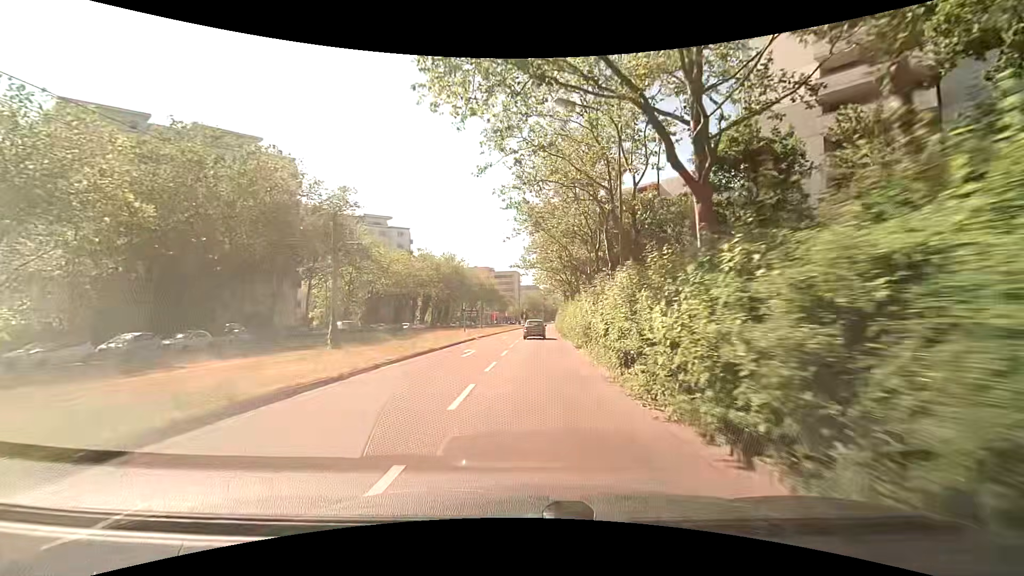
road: tertiary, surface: asphalt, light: Day
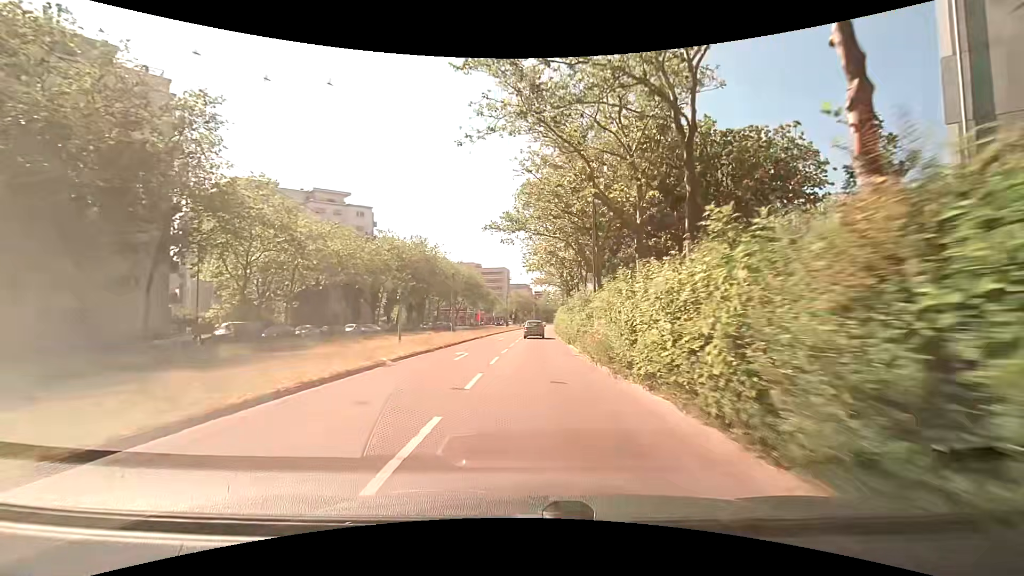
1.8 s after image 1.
(+0.4, +21.7) m; +2°
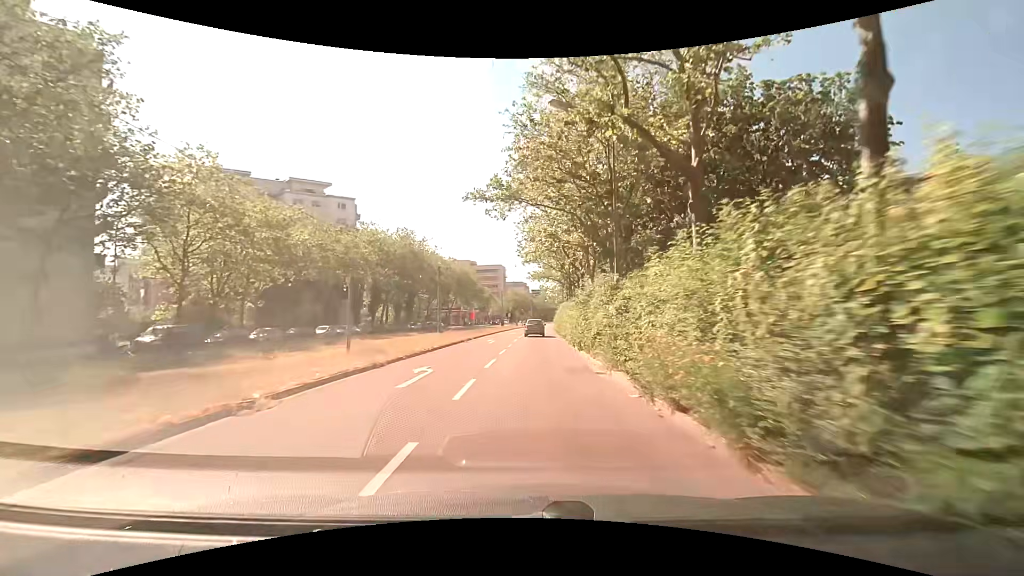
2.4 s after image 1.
(0.0, +7.3) m; +1°
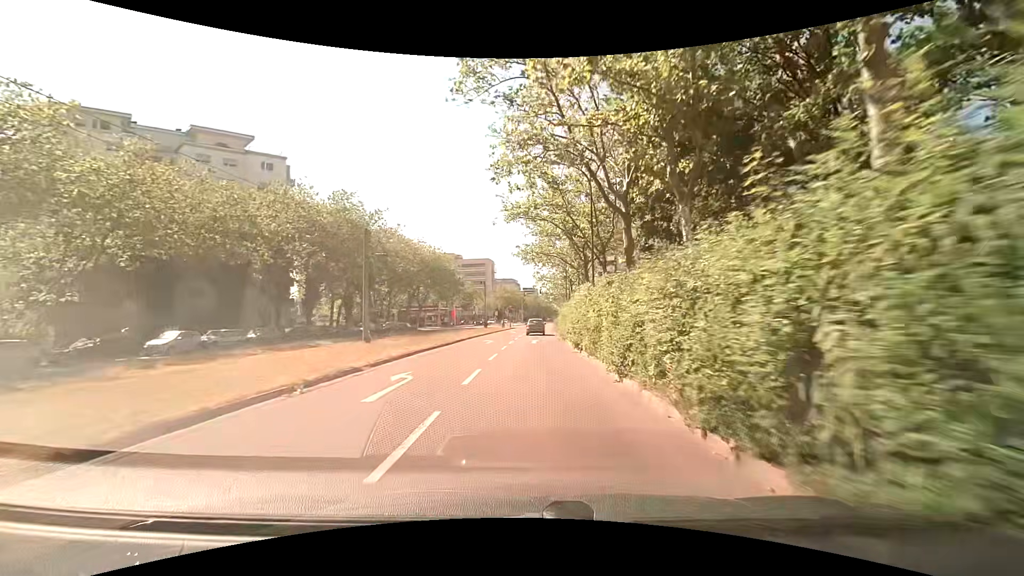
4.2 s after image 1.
(-0.2, +22.1) m; 0°
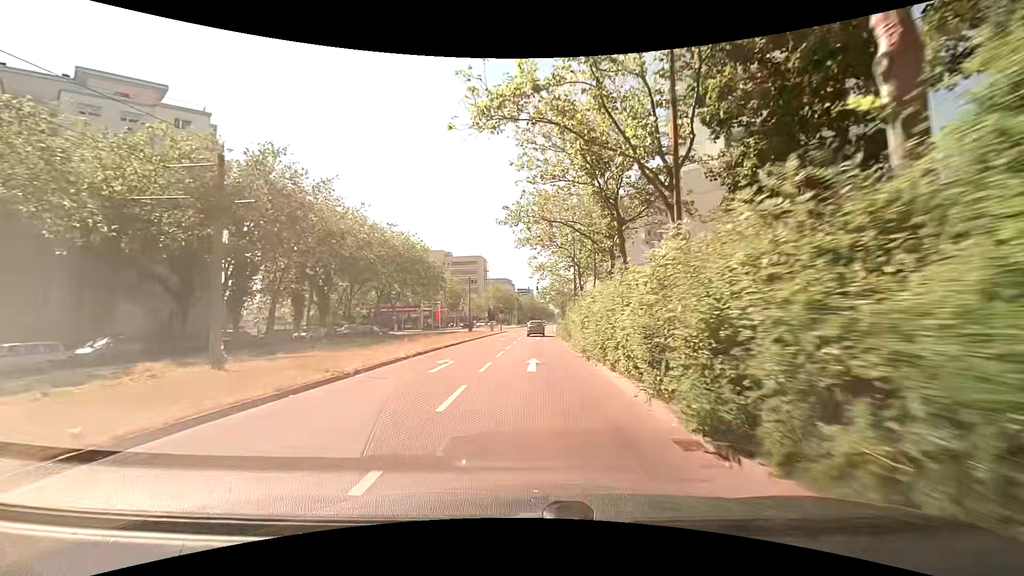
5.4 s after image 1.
(0.0, +14.8) m; +1°
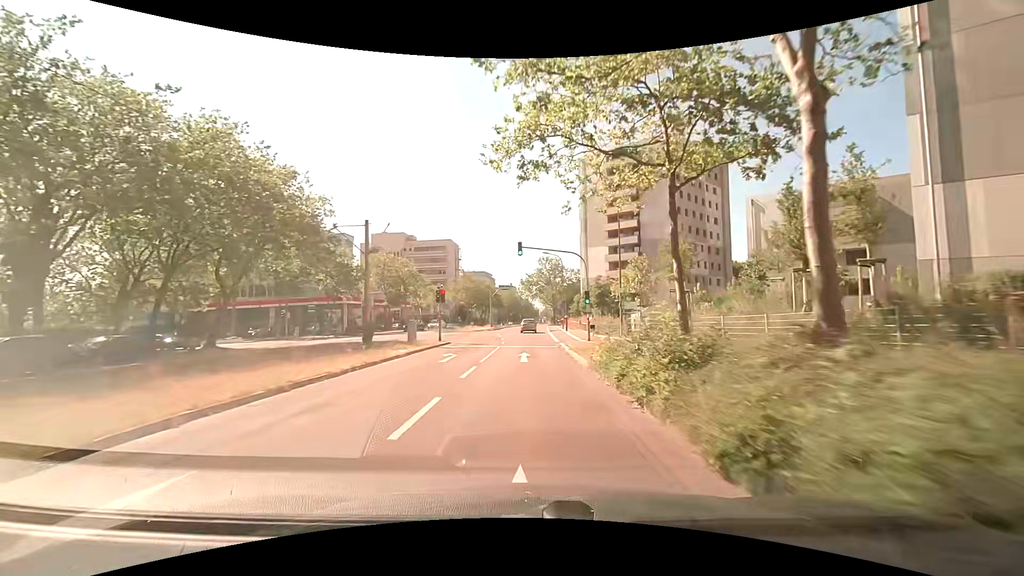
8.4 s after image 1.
(+0.2, +37.5) m; +1°
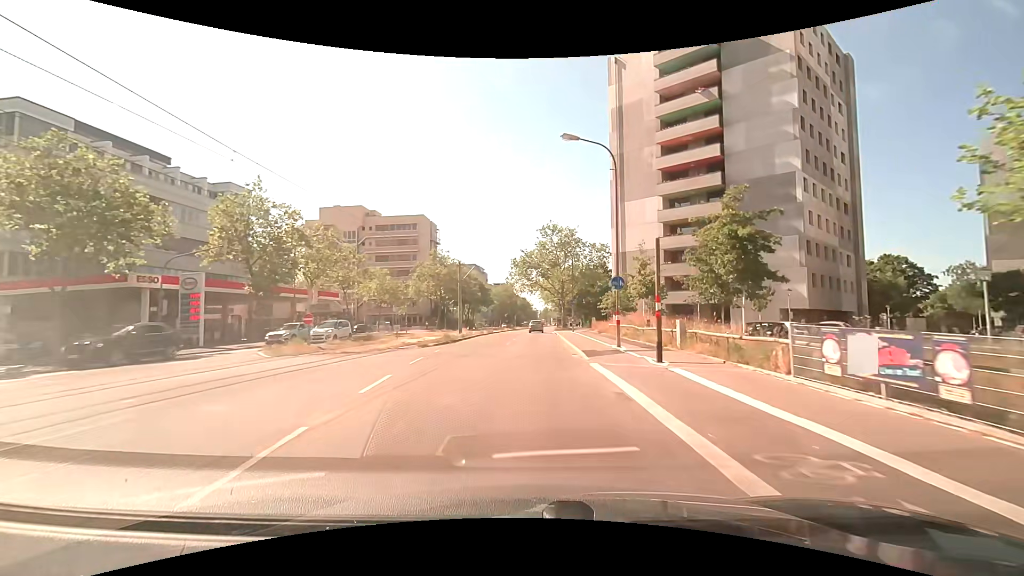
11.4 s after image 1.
(+0.1, +38.2) m; 0°
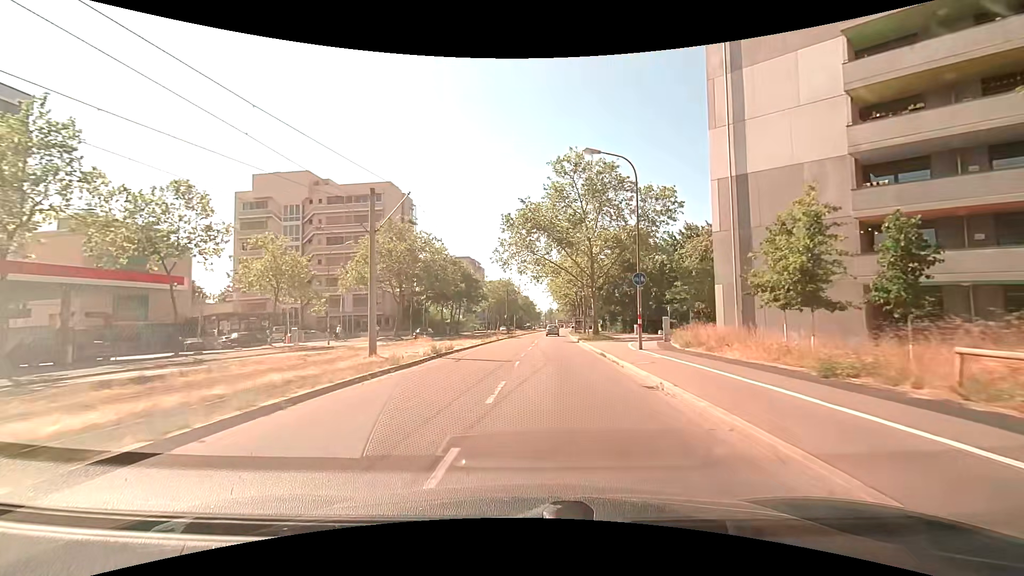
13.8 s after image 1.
(0.0, +30.6) m; 0°
(0, +10) (0, +20) (0, +30) (0, +40) (0, +50) (0, +60) (+1, +70) (+2, +80) (+2, +90) (+3, +100) m
